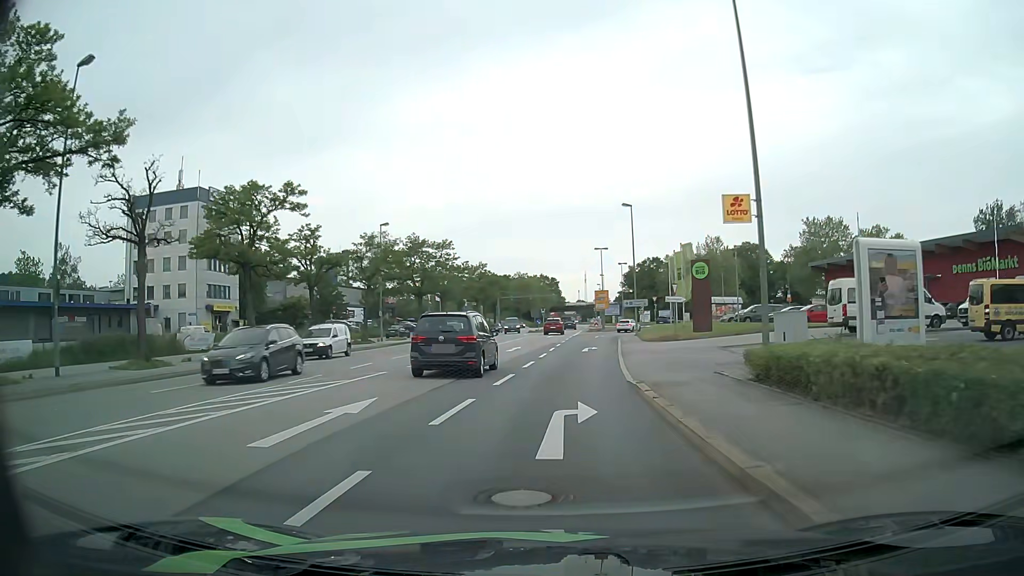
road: primary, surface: asphalt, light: Day
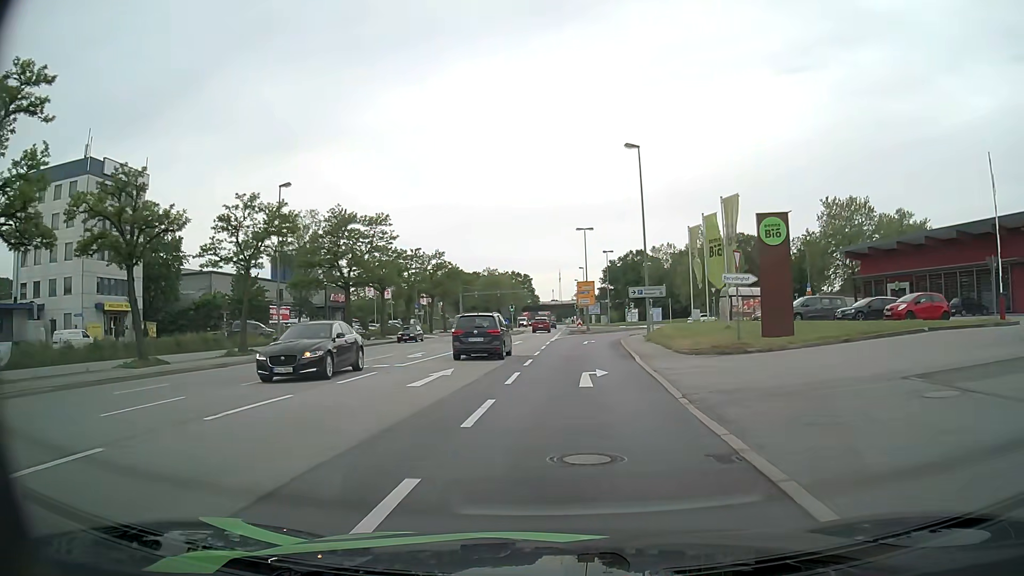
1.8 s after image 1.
(+0.3, +18.1) m; +2°
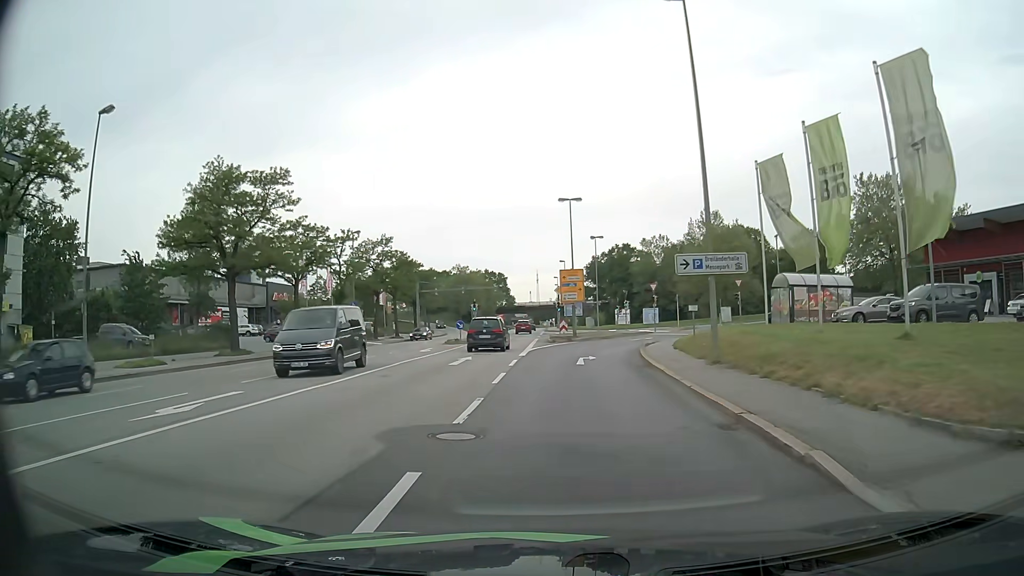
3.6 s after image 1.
(+0.3, +17.6) m; +2°
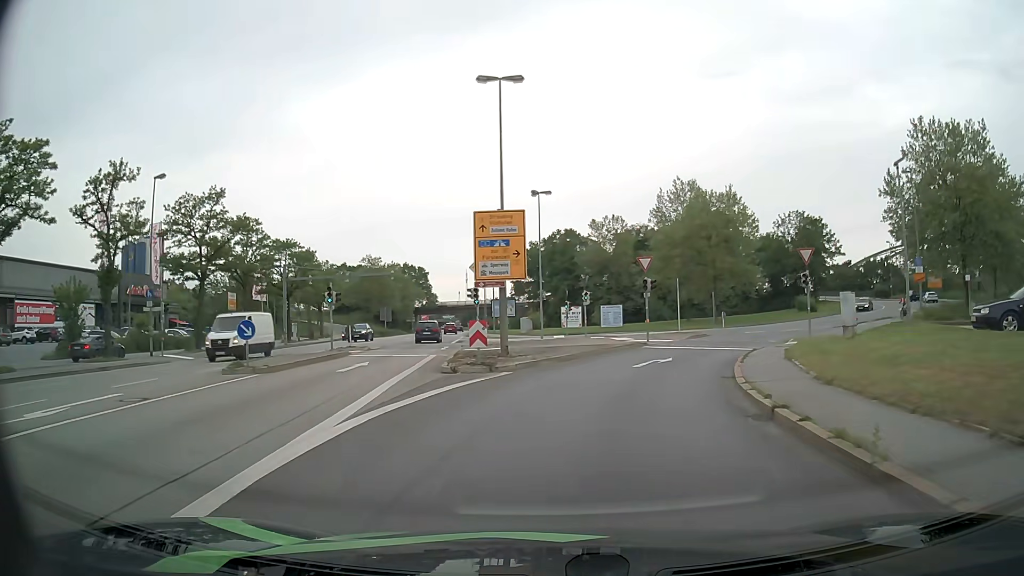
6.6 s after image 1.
(+0.9, +25.6) m; +6°
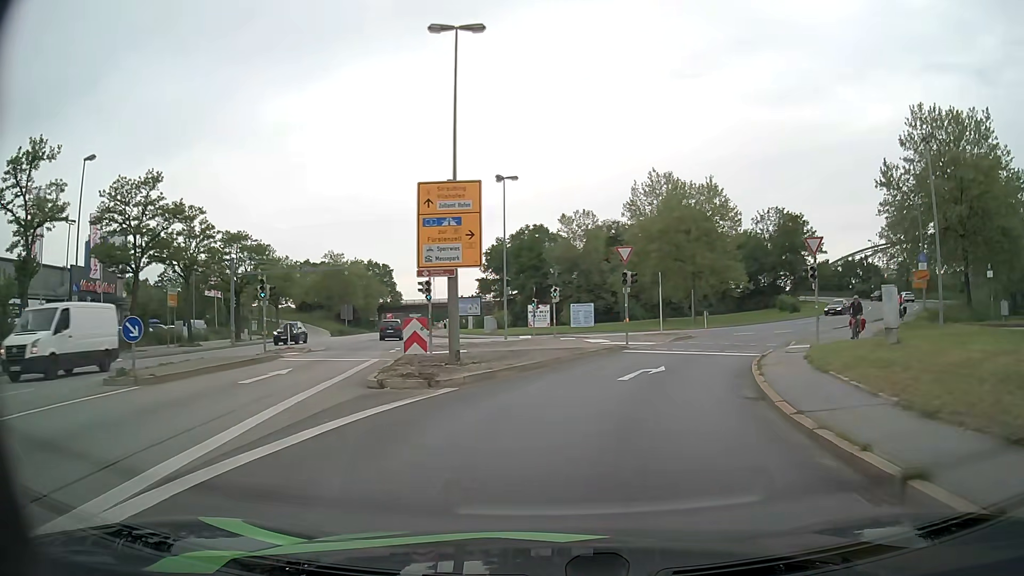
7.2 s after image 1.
(+0.1, +4.5) m; +2°
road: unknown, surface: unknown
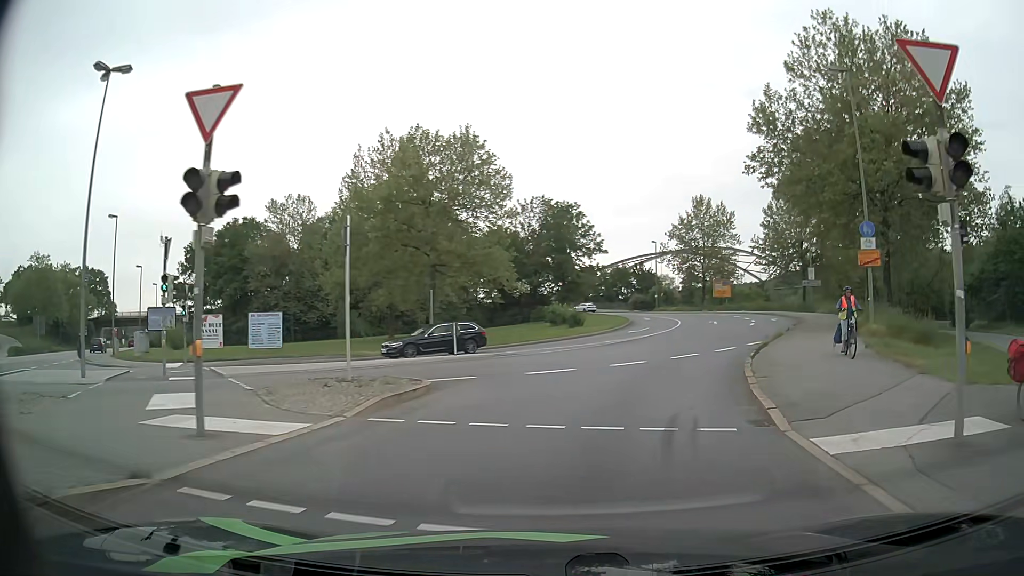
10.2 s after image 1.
(+3.8, +20.7) m; +23°
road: primary_link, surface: asphalt
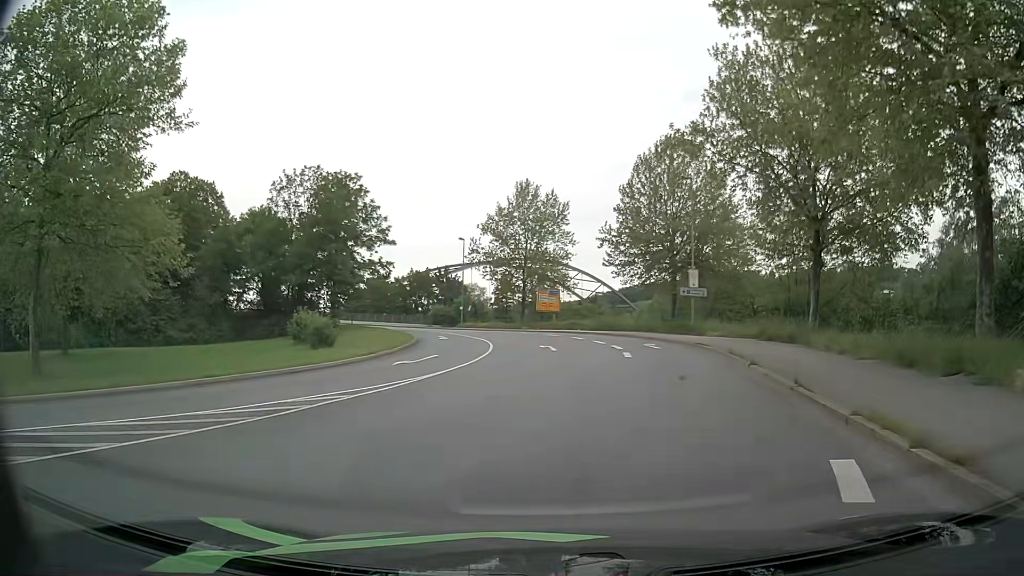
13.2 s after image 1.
(+3.5, +21.1) m; +16°
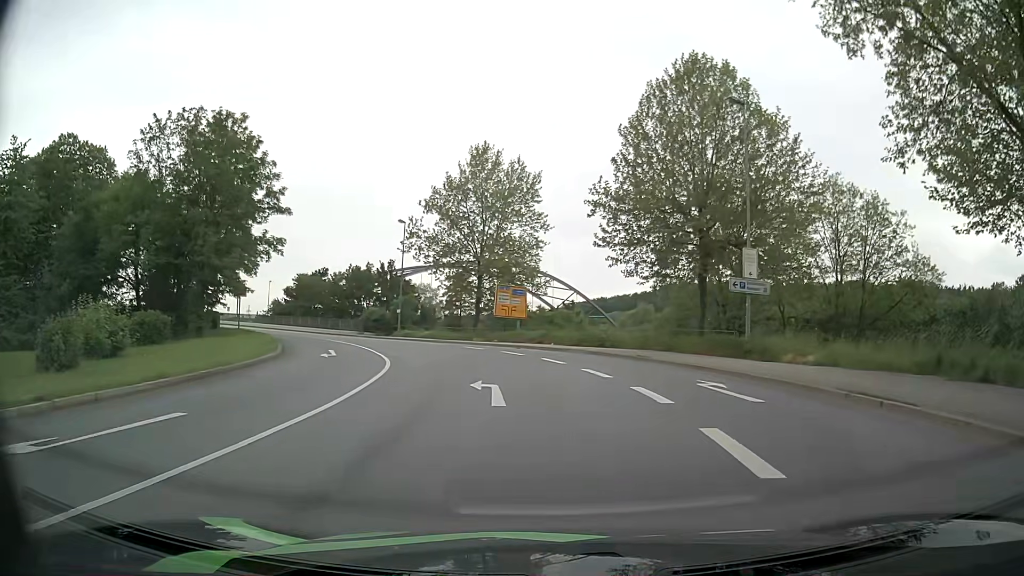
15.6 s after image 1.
(+0.6, +18.0) m; +4°
(0, +10) (-1, +20) (-3, +30) (-7, +39) (-12, +47) (-19, +54) (-27, +61) (-34, +68) (-42, +74) (-49, +81) m
